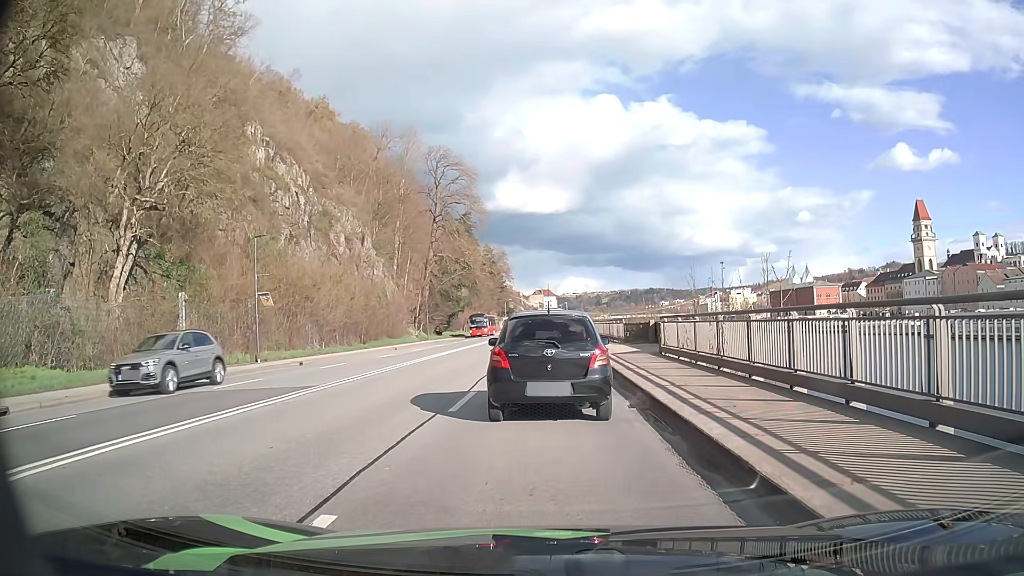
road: primary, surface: asphalt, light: Day
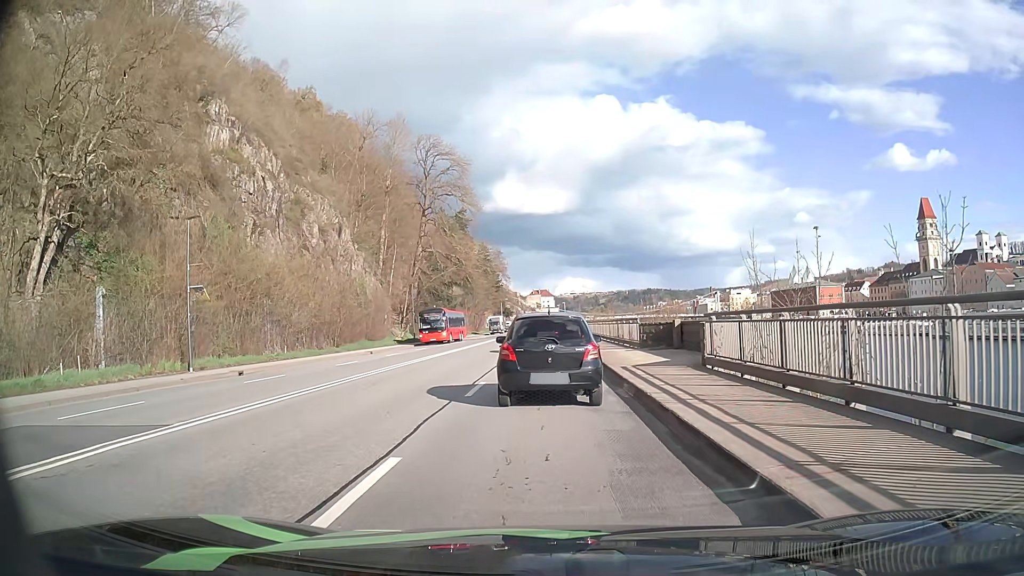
(0.0, +6.9) m; 0°
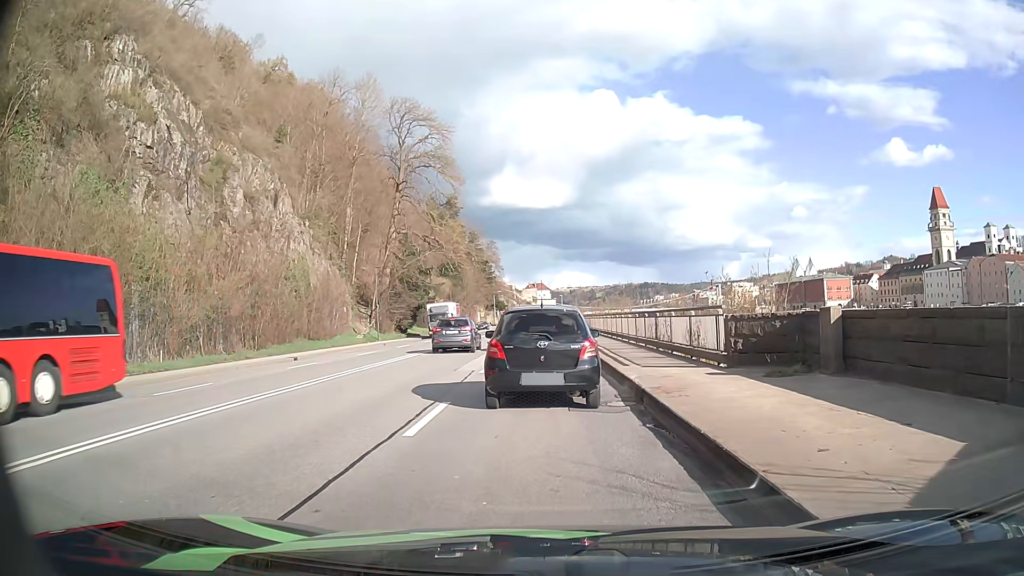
(0.0, +14.0) m; 0°
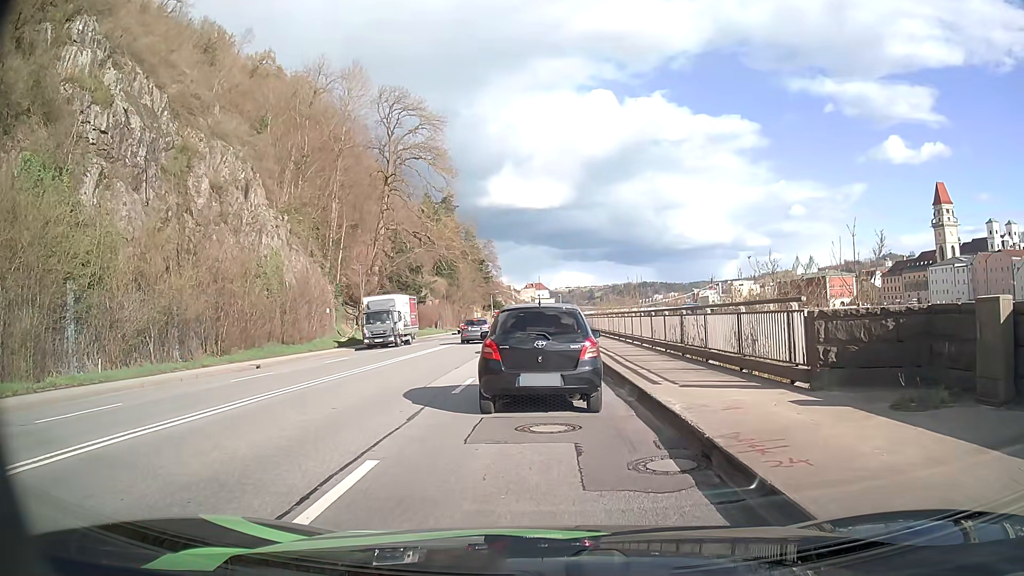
(0.0, +4.4) m; 0°
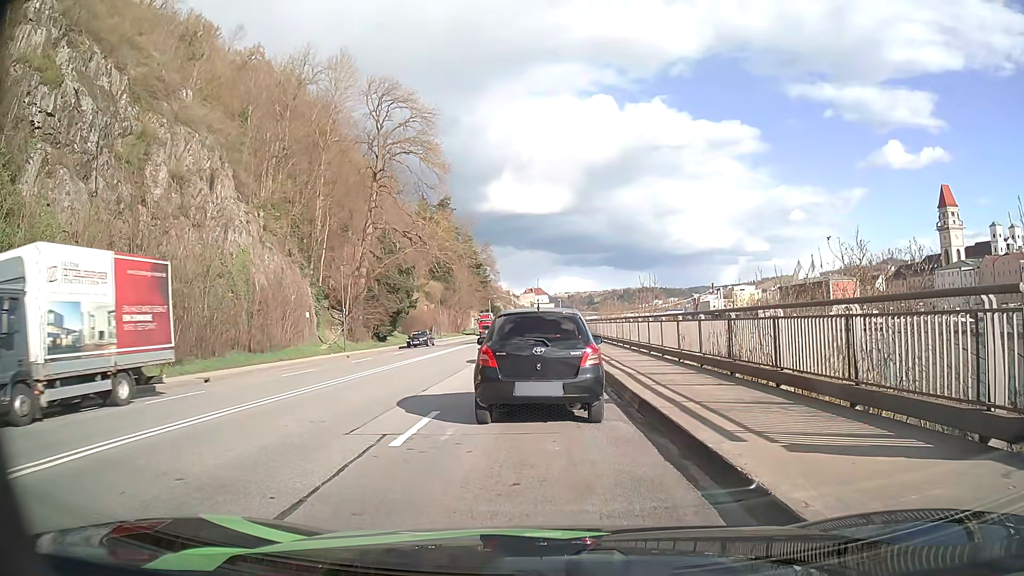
(0.0, +4.7) m; -1°
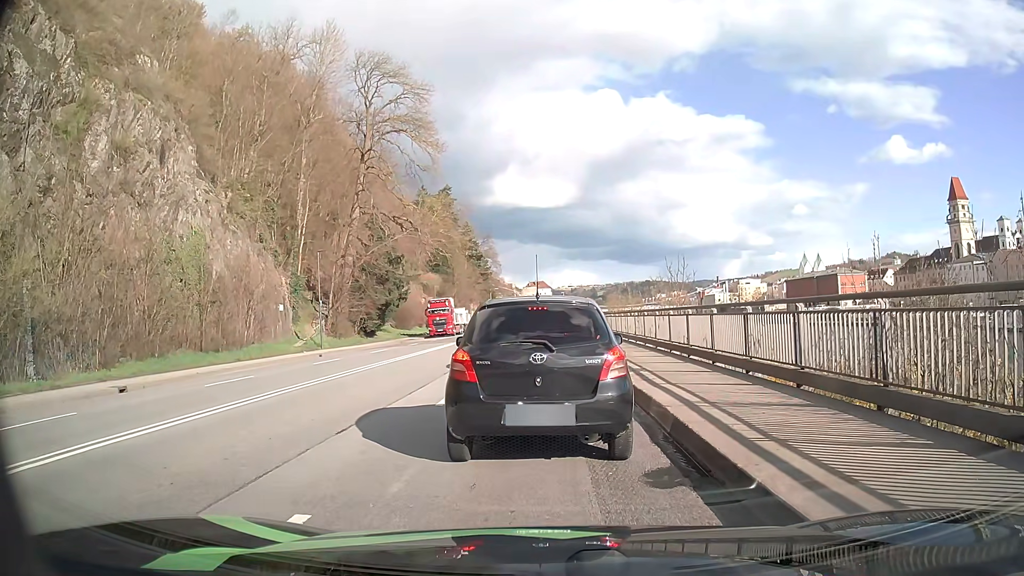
(+0.2, +5.8) m; +1°
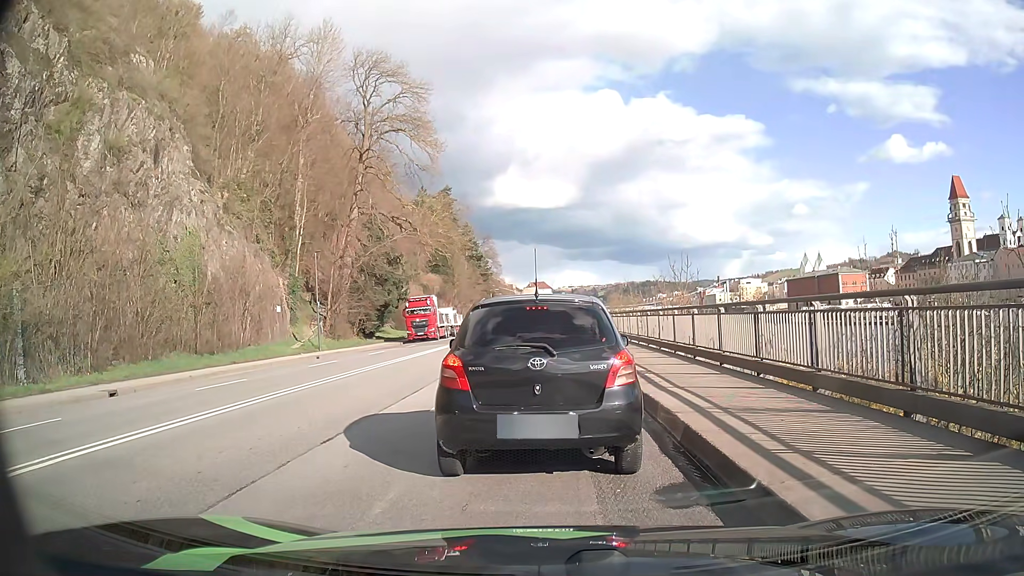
(0.0, +0.5) m; 0°
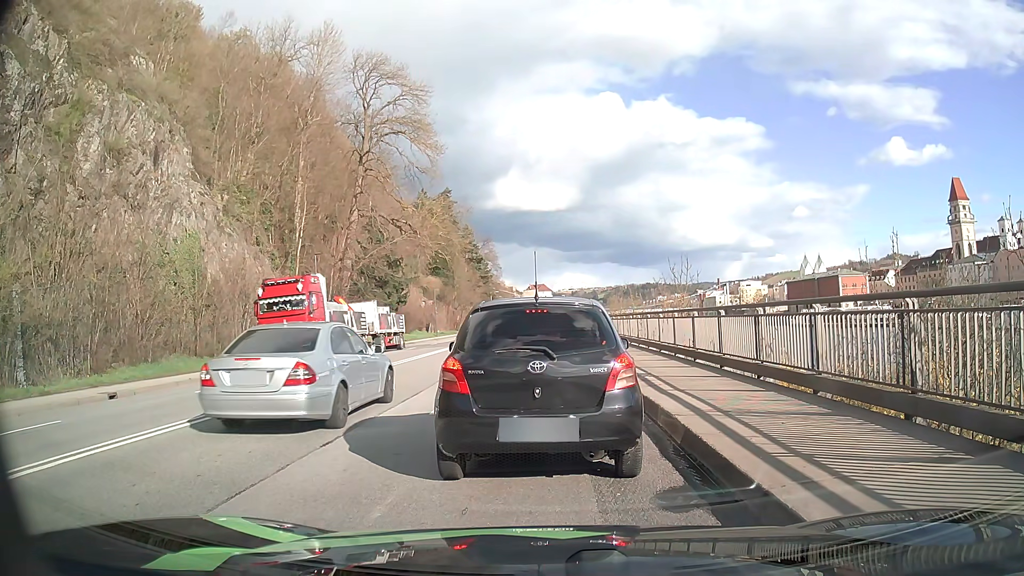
(0.0, +0.1) m; 0°
